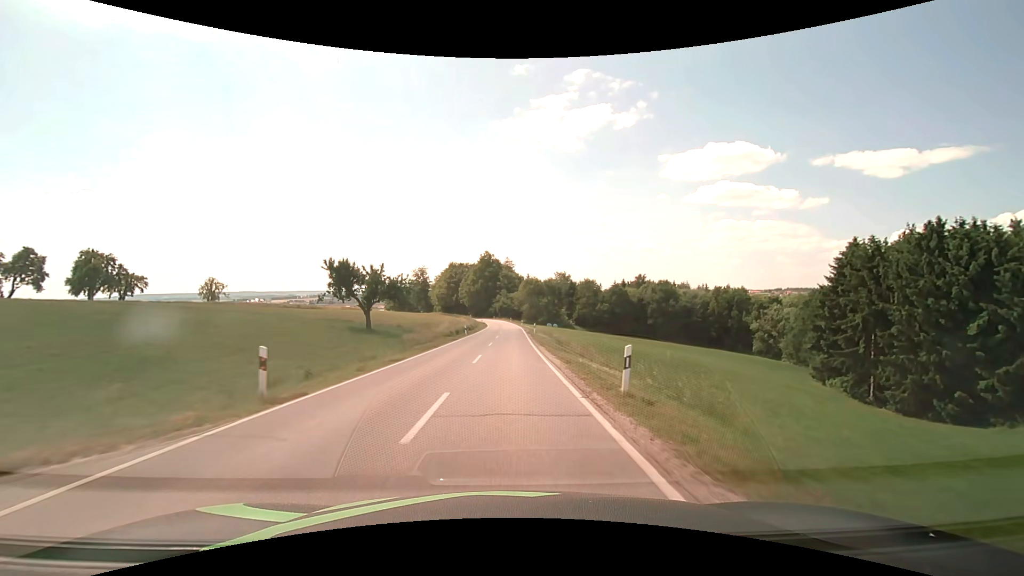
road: secondary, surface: asphalt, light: Day
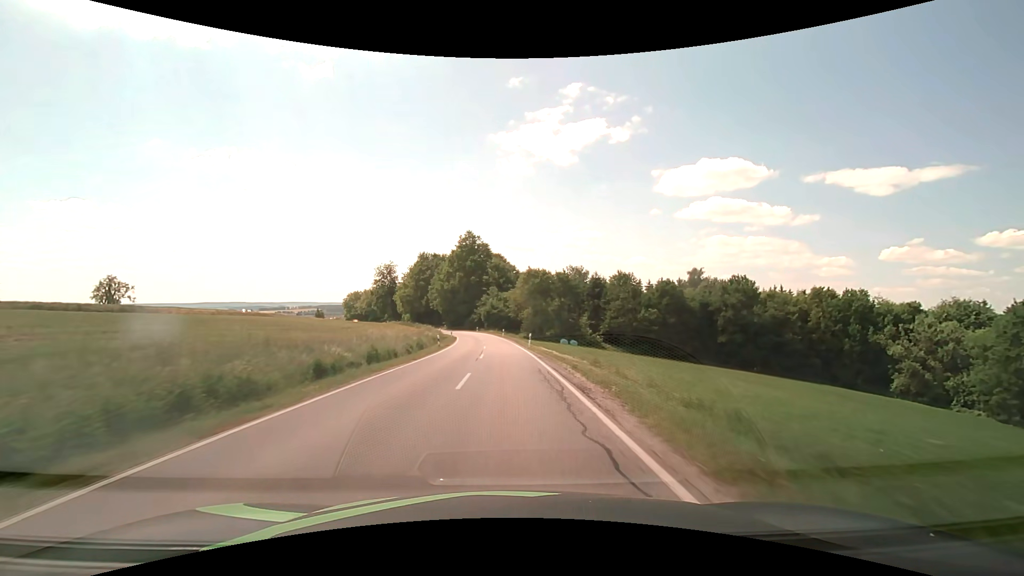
(+0.4, +53.5) m; +1°
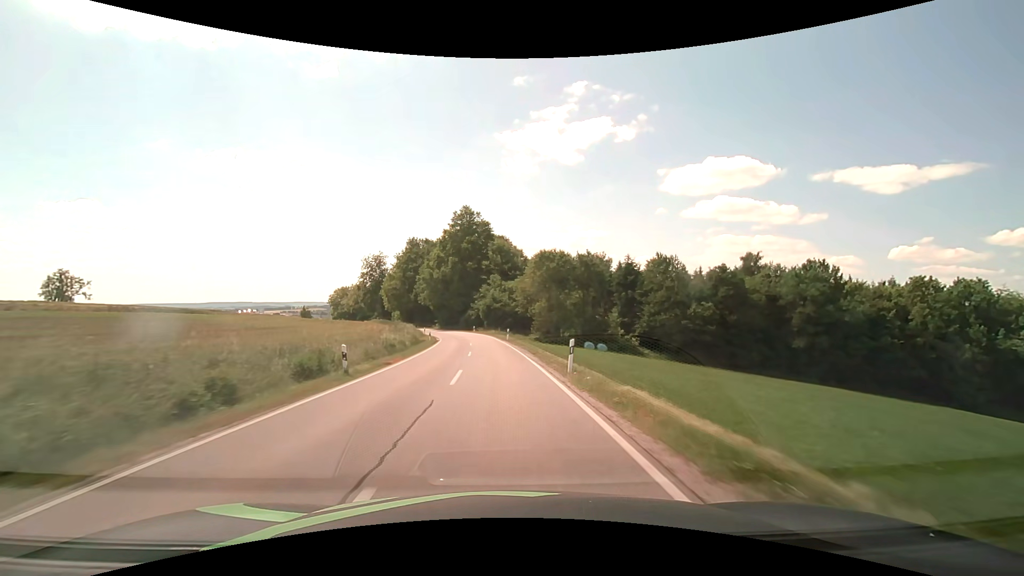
(0.0, +22.8) m; -1°
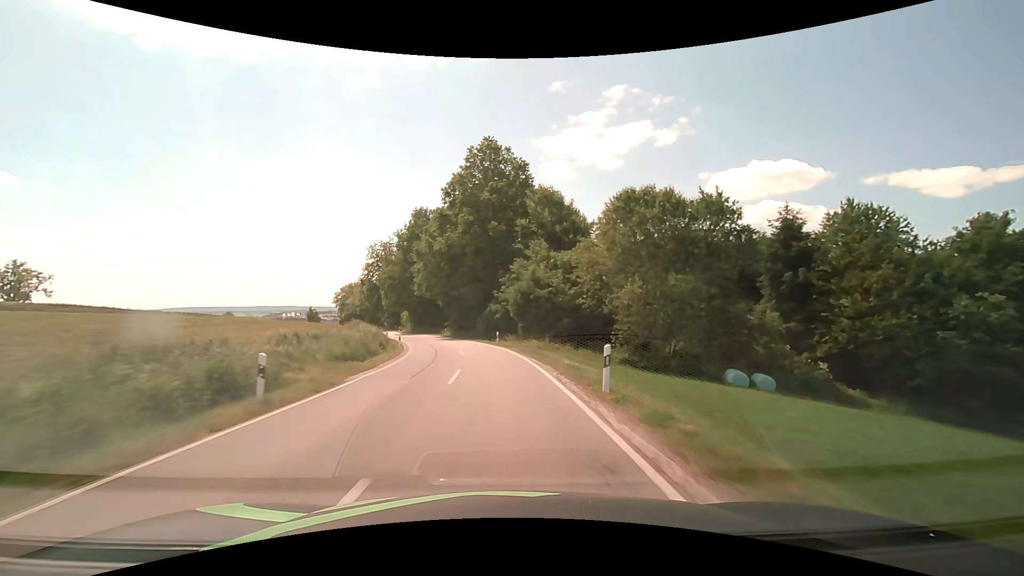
(-1.1, +35.2) m; -4°
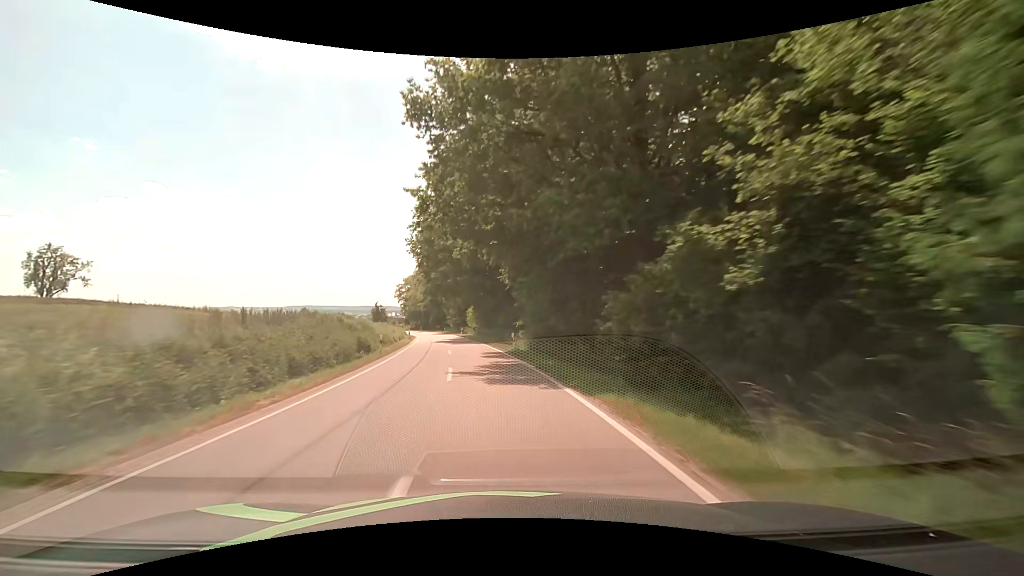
(-2.8, +35.5) m; -10°
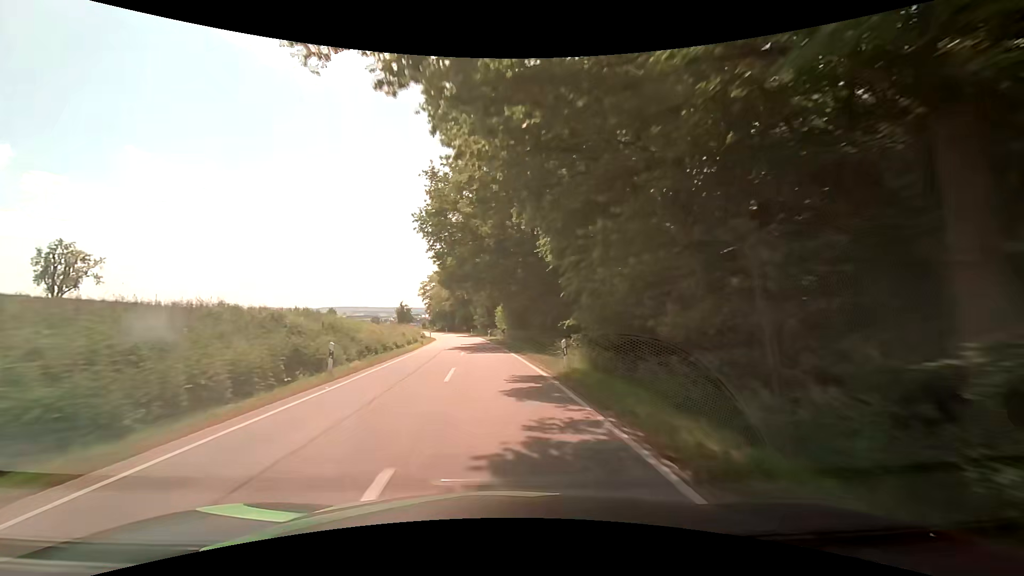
(-0.4, +11.9) m; -4°
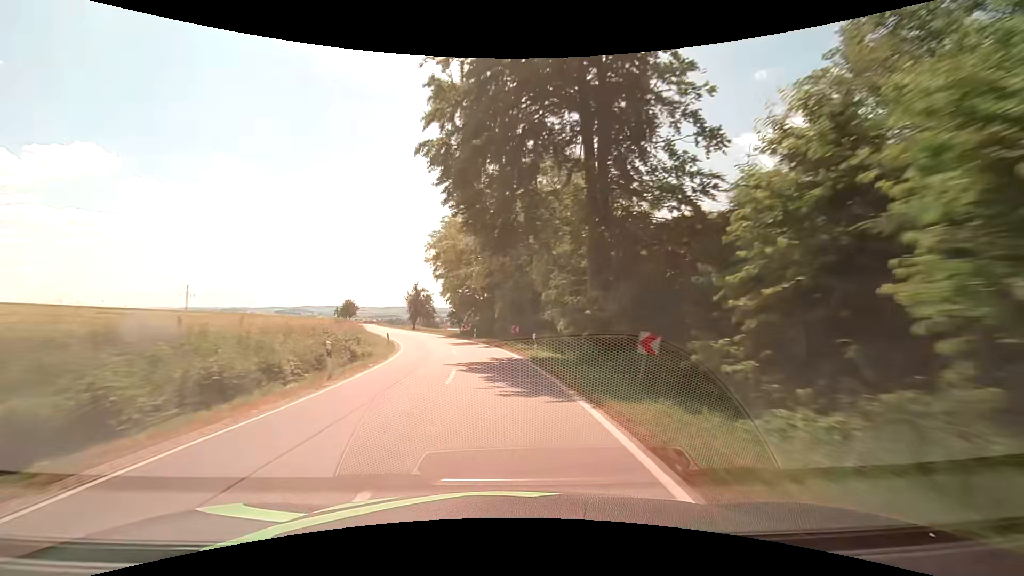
(-4.1, +59.8) m; -7°
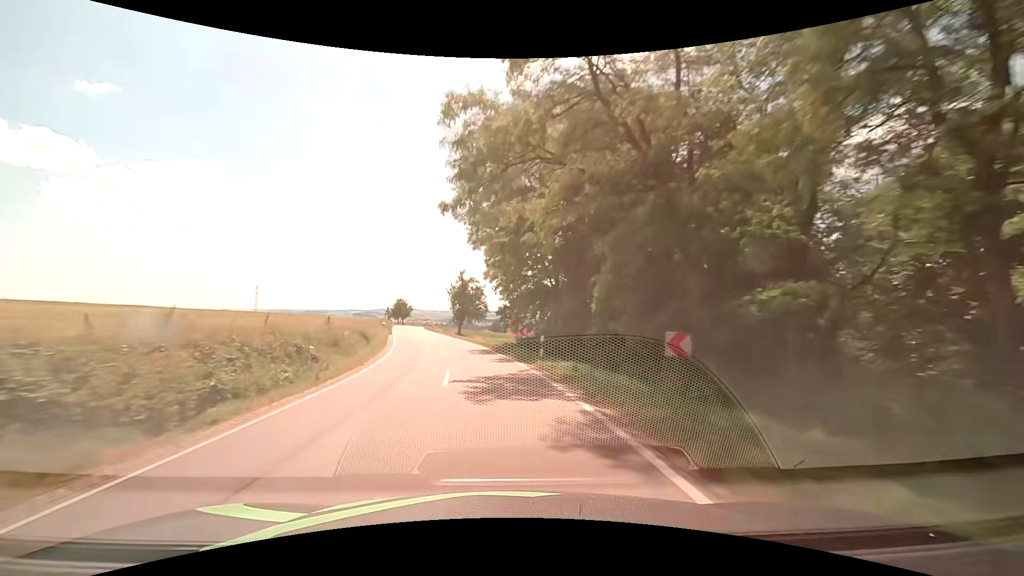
(-1.3, +24.0) m; -7°
(0, +10) (-1, +20) (-3, +30) (-5, +40) (-7, +49) (-9, +59) (-12, +69) (-14, +79) (-16, +88) (-18, +98) m
